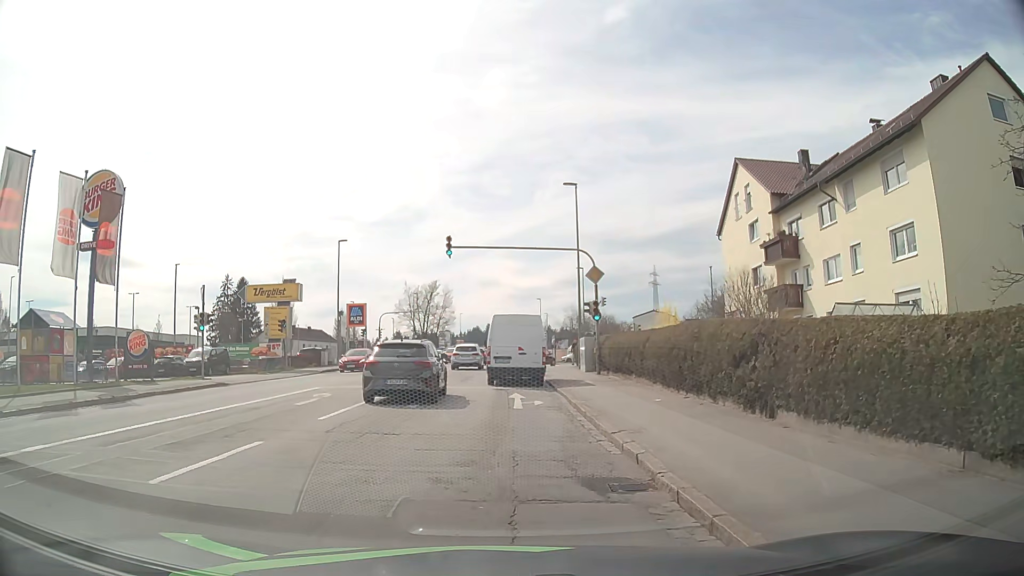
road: tertiary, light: Day
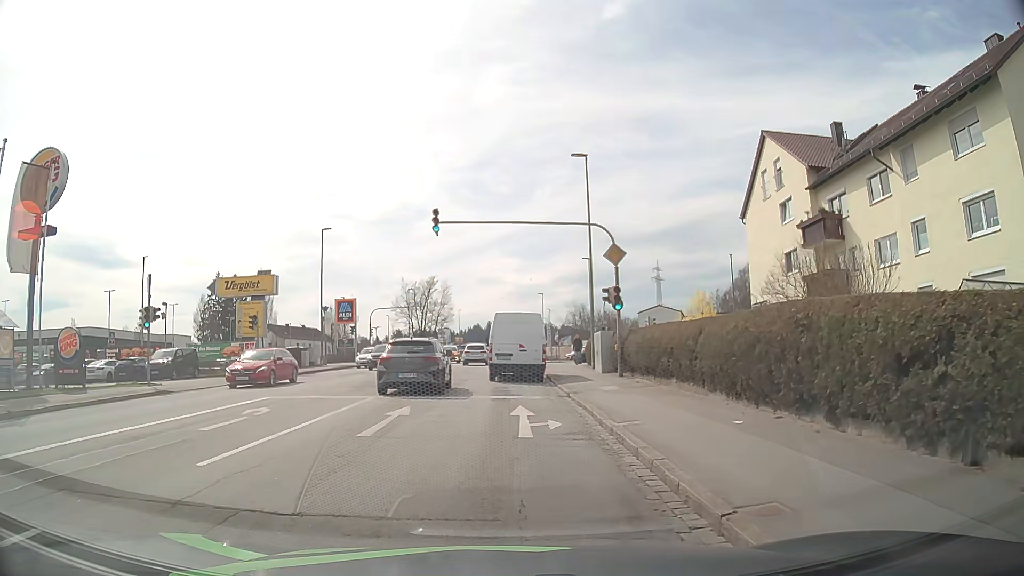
(-0.1, +5.4) m; 0°
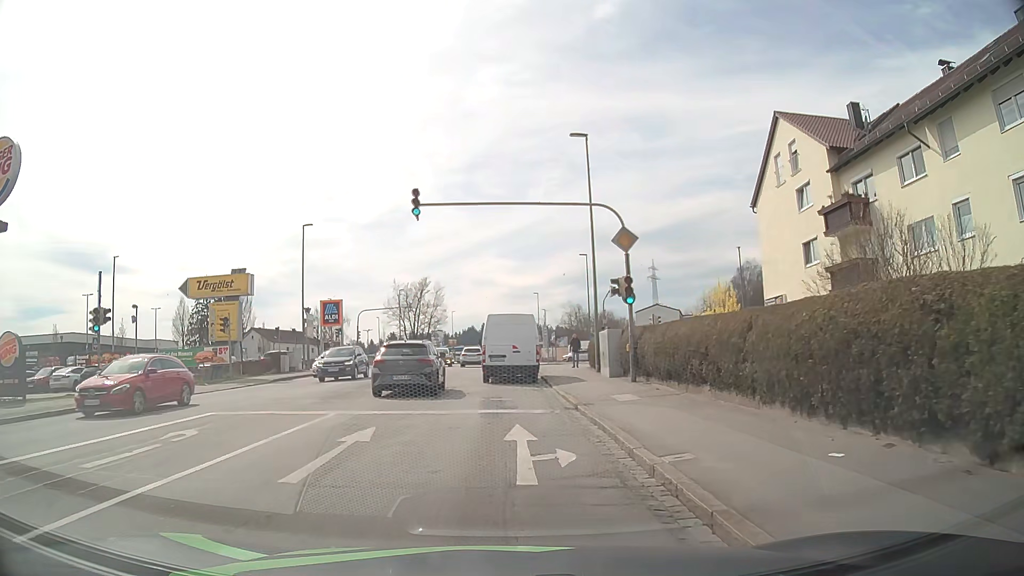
(0.0, +3.4) m; 0°
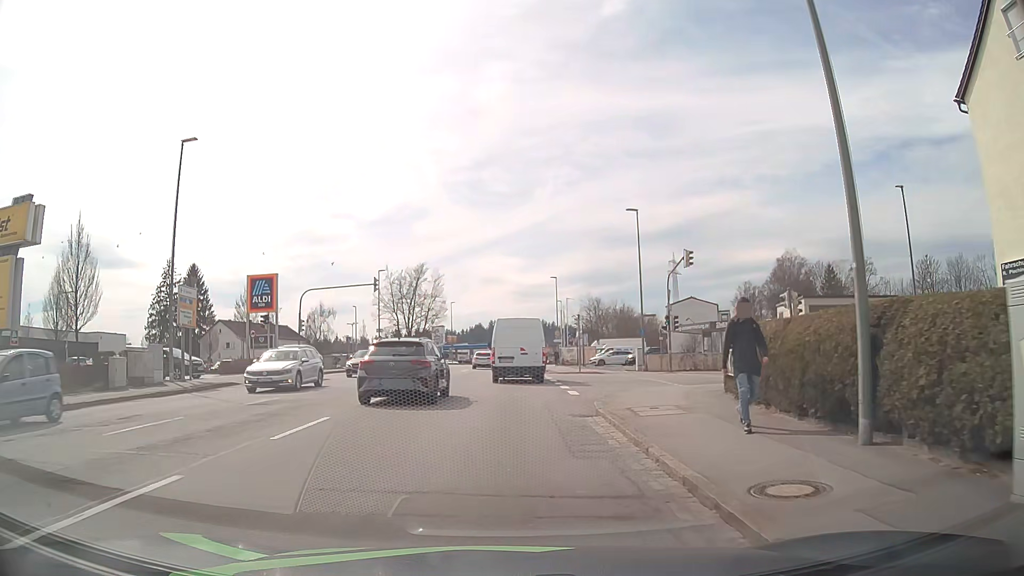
(-0.1, +21.1) m; -1°
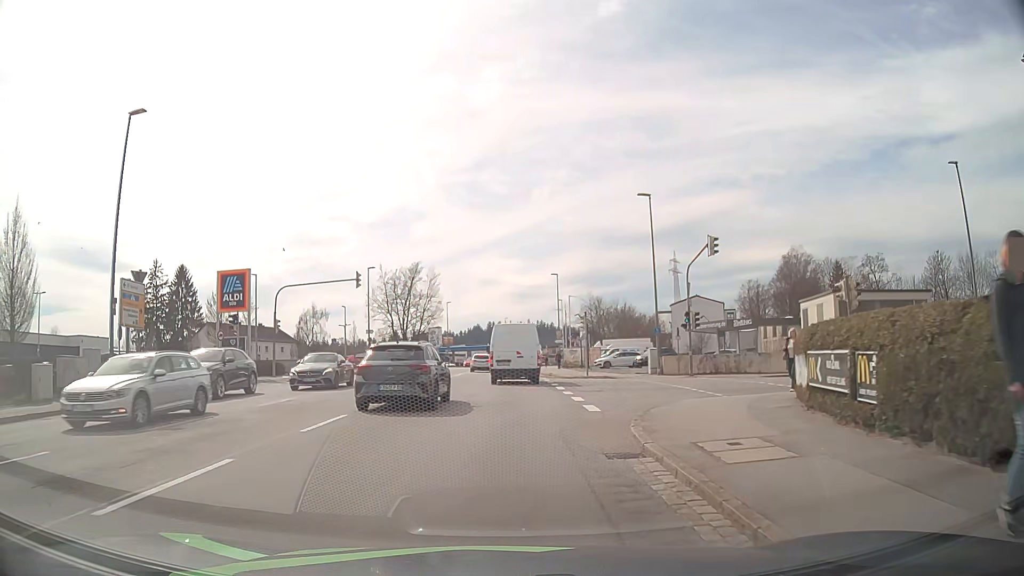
(0.0, +4.6) m; +1°
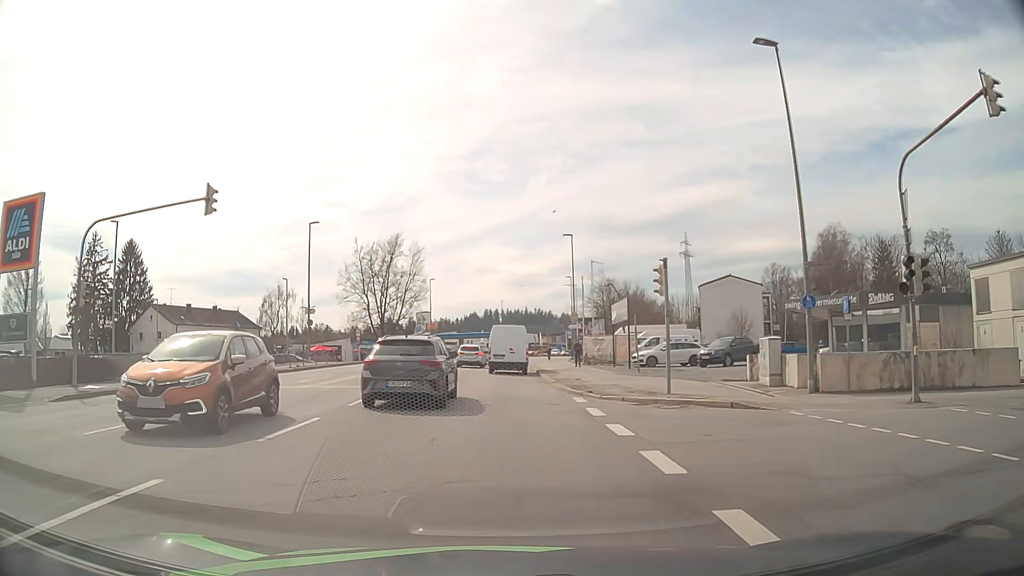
(0.0, +19.9) m; +1°
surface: asphalt
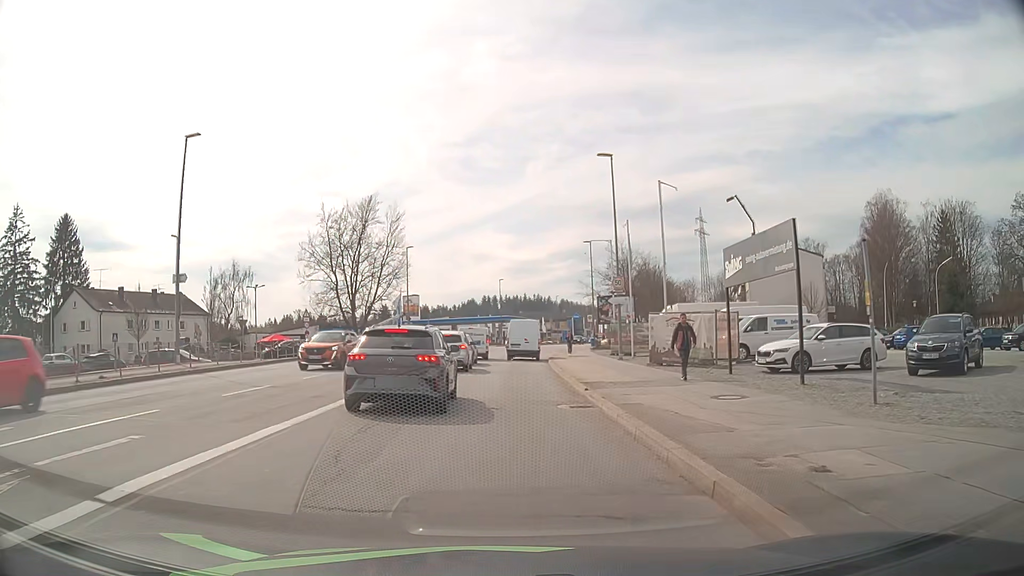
(-0.4, +20.3) m; -1°
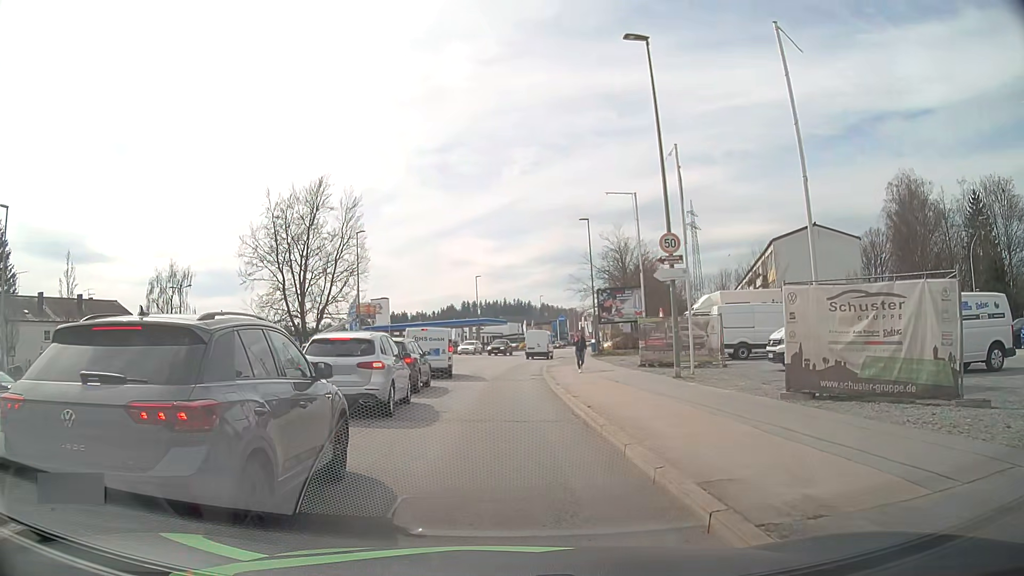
(+0.3, +13.6) m; +1°
(0, +10) (0, +20) (0, +30) (+1, +40) (+2, +50) (+3, +60) (+5, +70) (+7, +80) (+9, +89) (+12, +99) m
